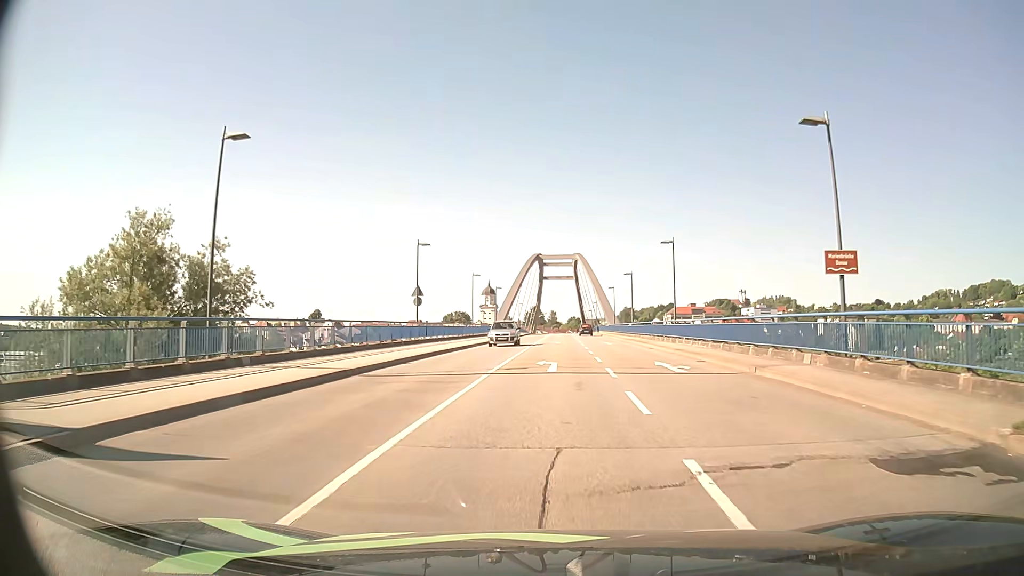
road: secondary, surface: asphalt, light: Day
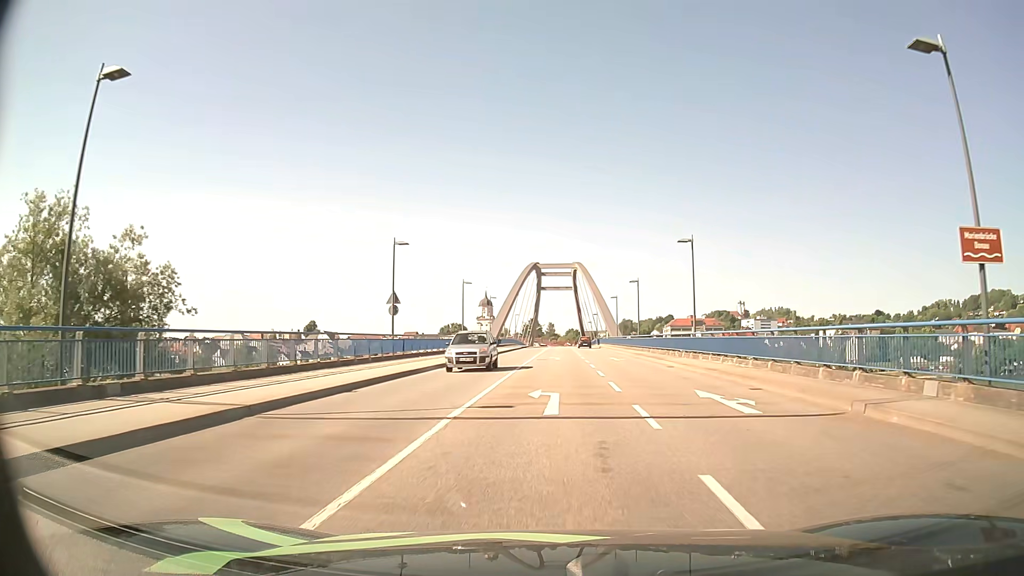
(0.0, +6.3) m; +1°
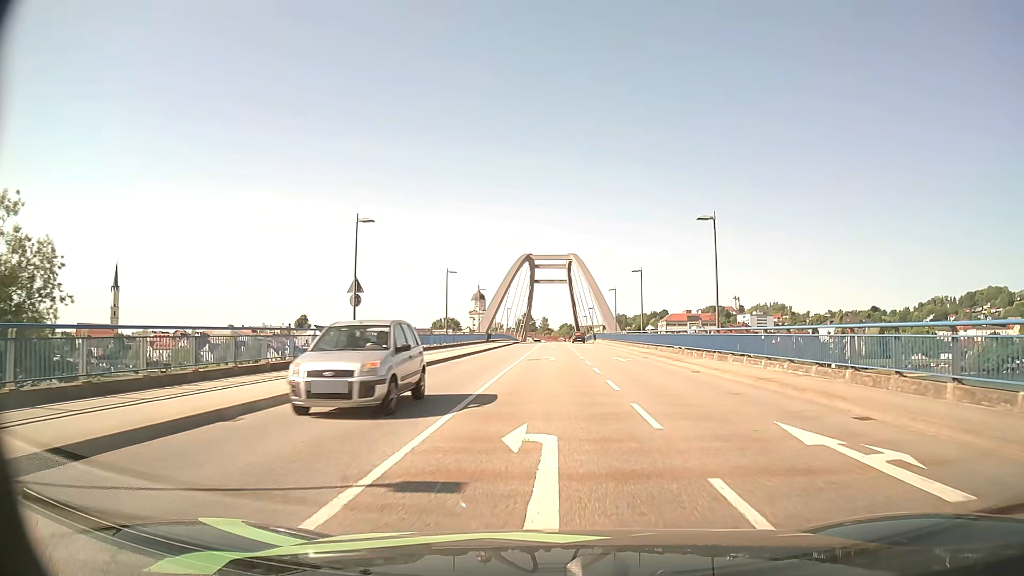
(0.0, +6.2) m; 0°
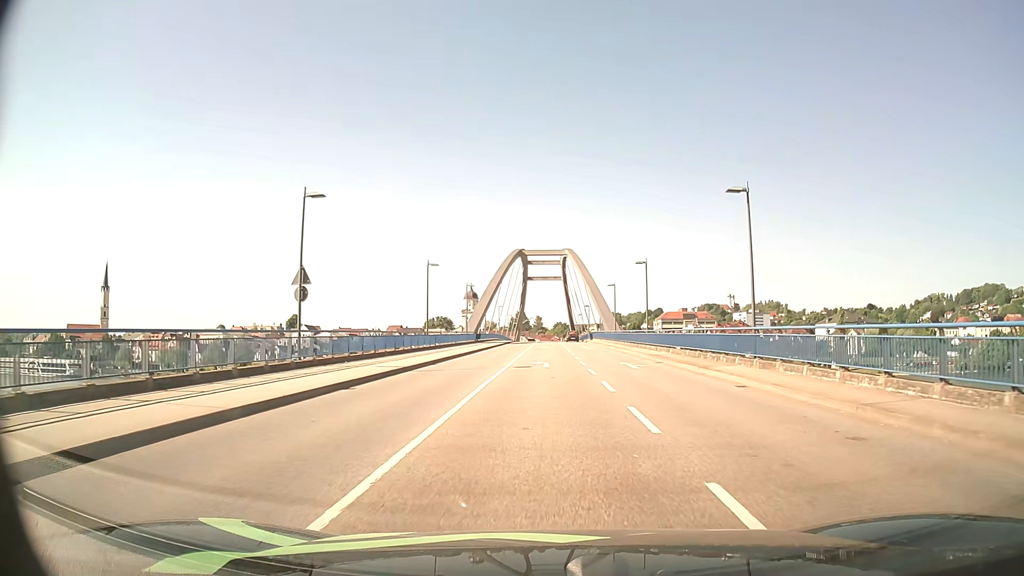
(0.0, +6.2) m; +1°
